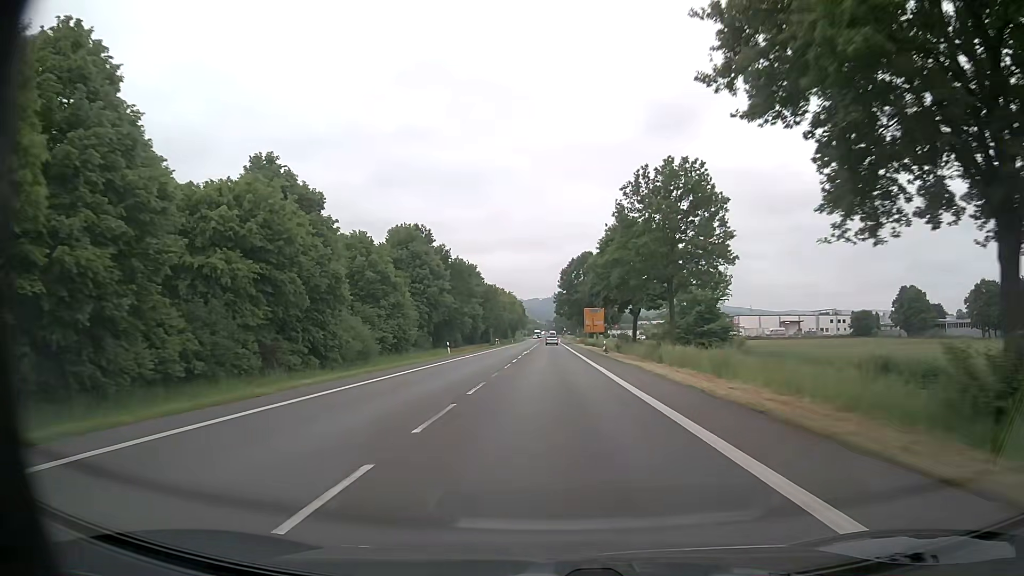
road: primary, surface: asphalt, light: Day
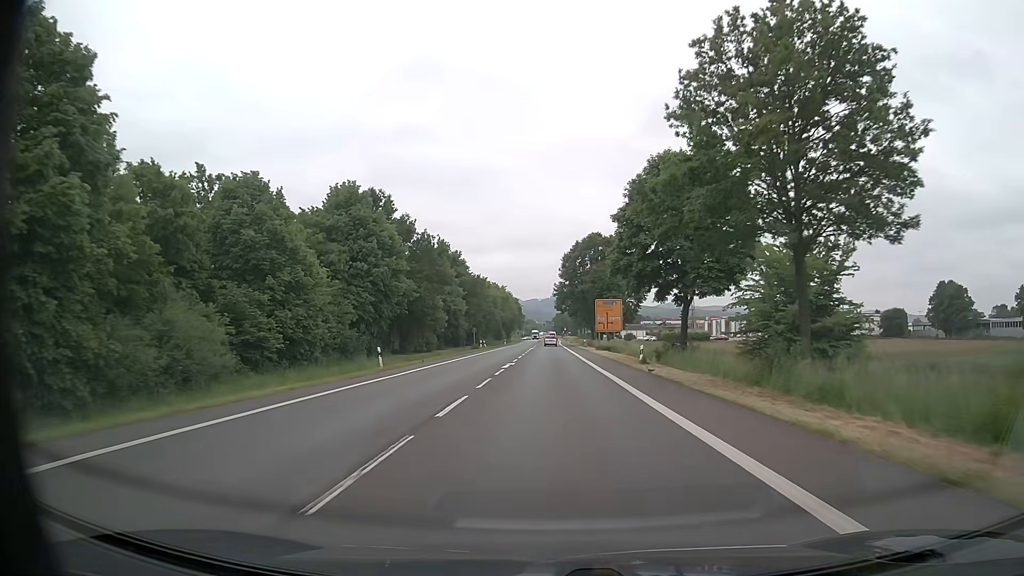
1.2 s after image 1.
(0.0, +22.6) m; 0°
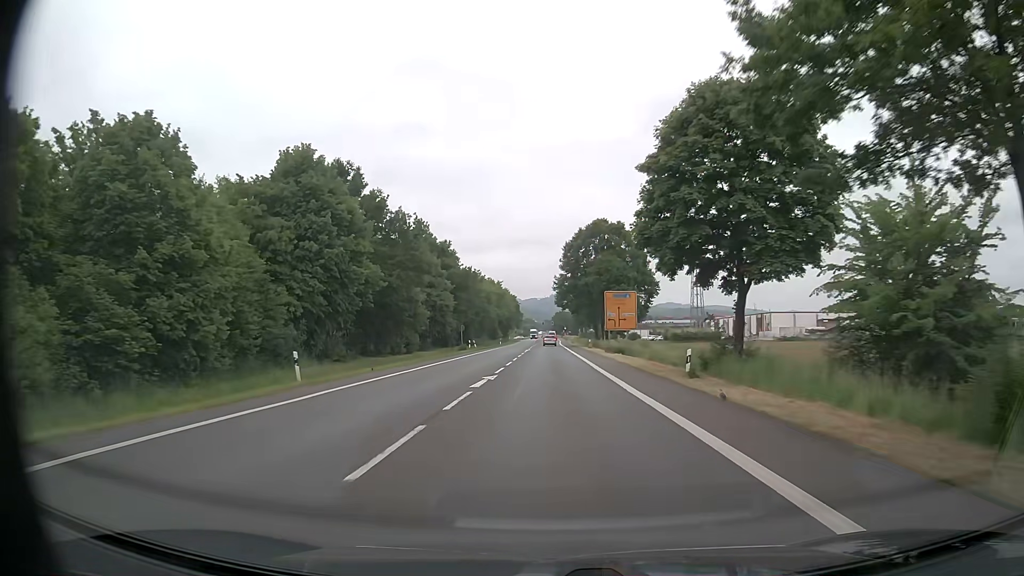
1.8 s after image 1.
(0.0, +11.3) m; 0°
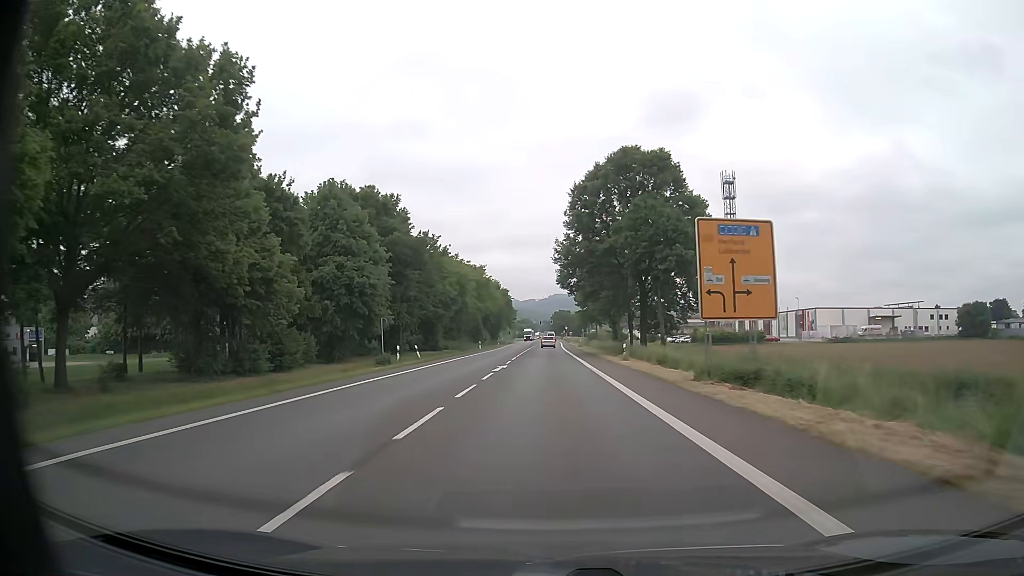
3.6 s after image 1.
(+0.1, +33.9) m; 0°
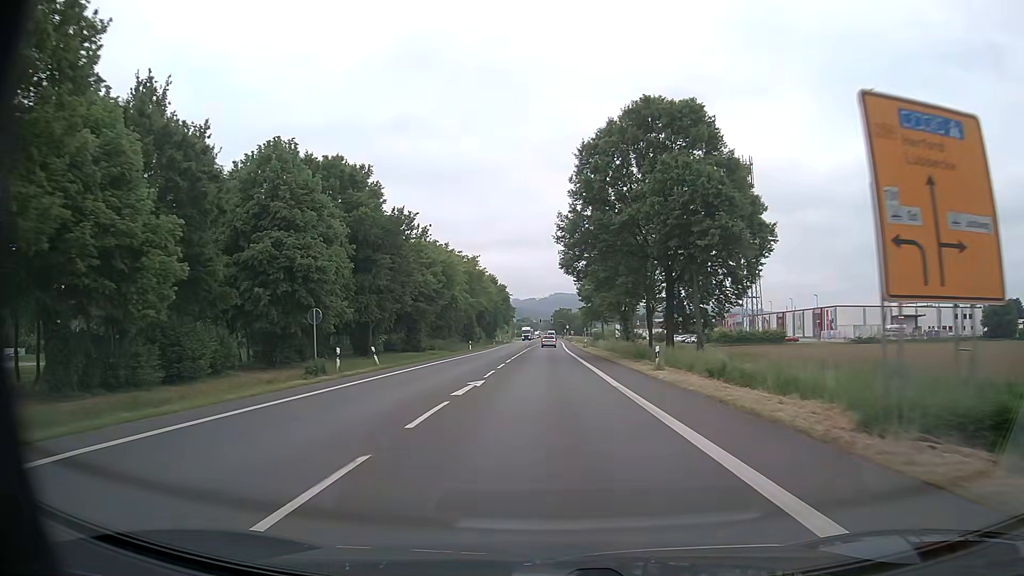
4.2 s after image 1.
(0.0, +11.3) m; 0°
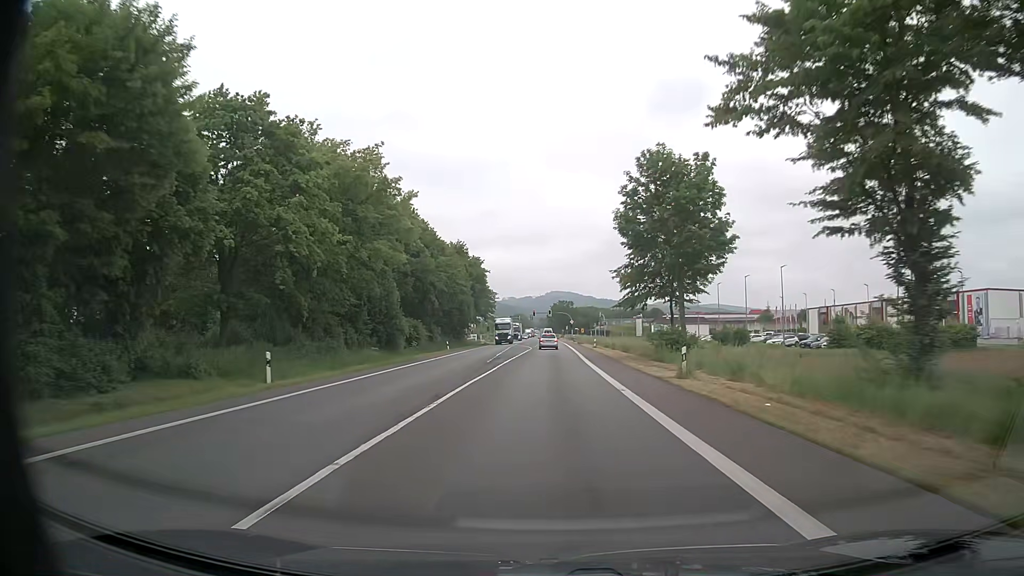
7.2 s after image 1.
(+0.1, +56.4) m; +1°
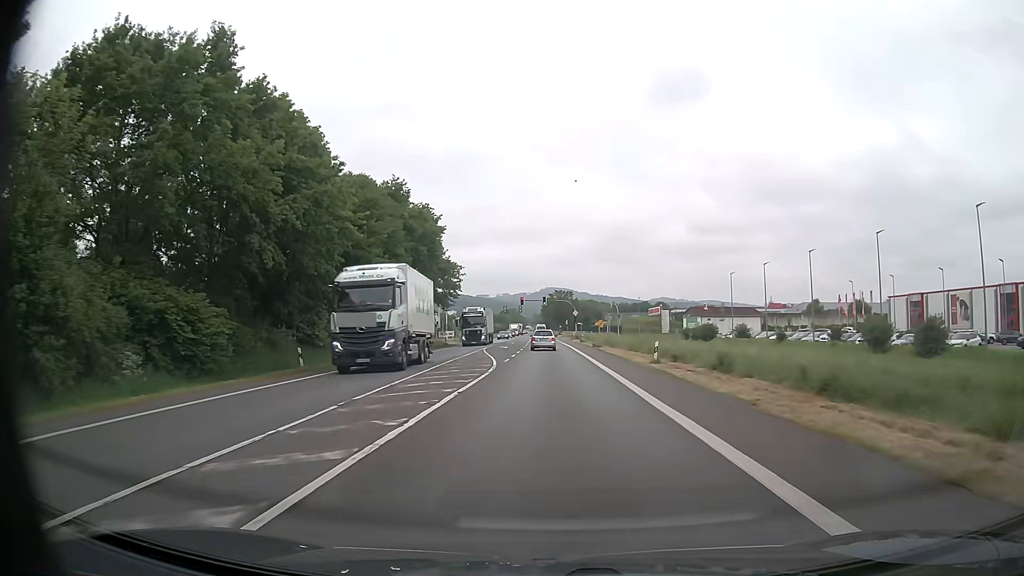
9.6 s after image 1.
(-0.1, +41.7) m; 0°
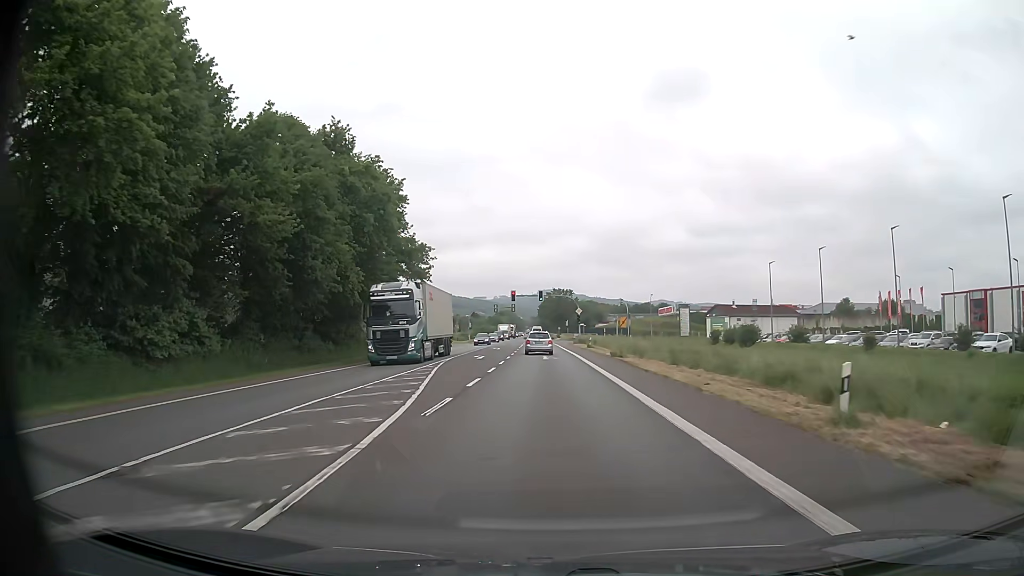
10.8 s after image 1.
(0.0, +18.6) m; 0°
(0, +10) (0, +20) (0, +30) (0, +40) (0, +50) (0, +60) (-1, +70) (-1, +80) (-1, +90) (-1, +100) m
